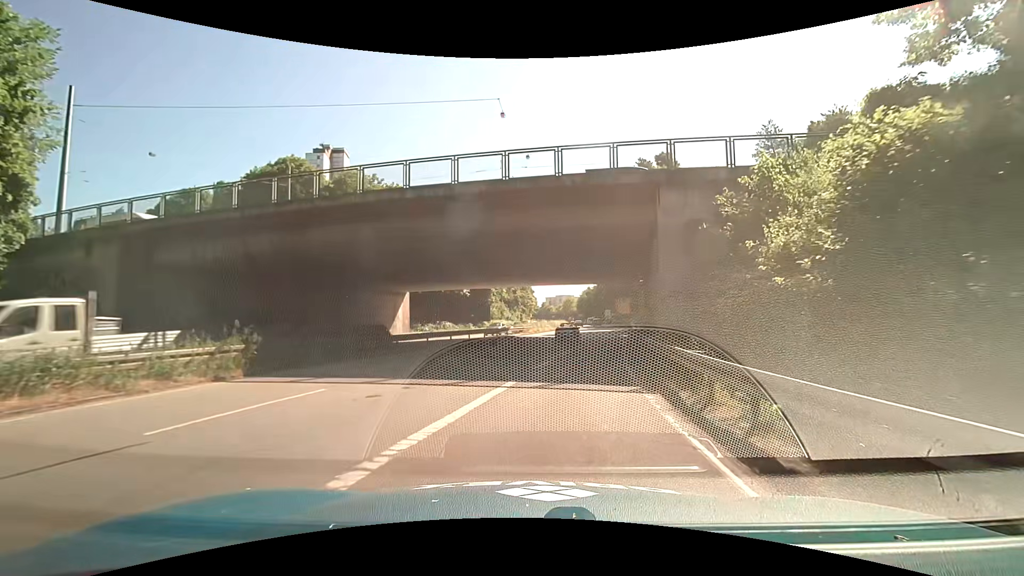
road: trunk_link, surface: asphalt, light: Day
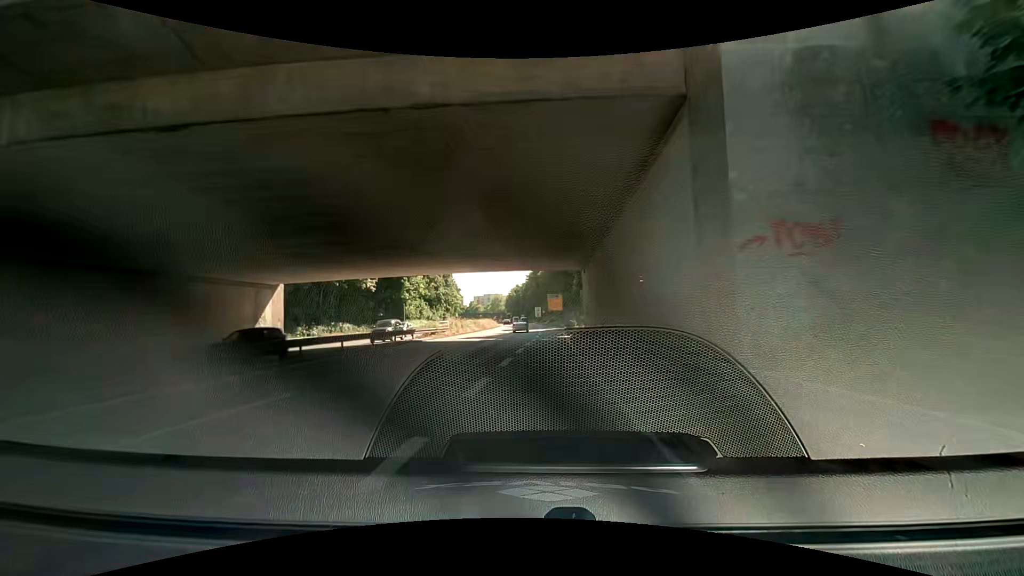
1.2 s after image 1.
(+1.0, +12.1) m; +9°
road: trunk
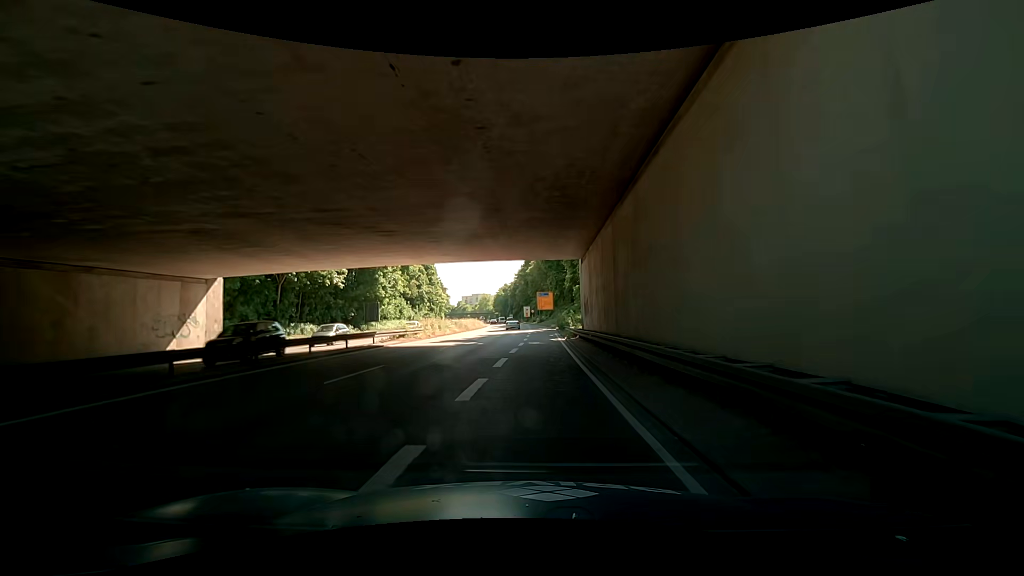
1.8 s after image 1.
(+0.1, +6.5) m; 0°
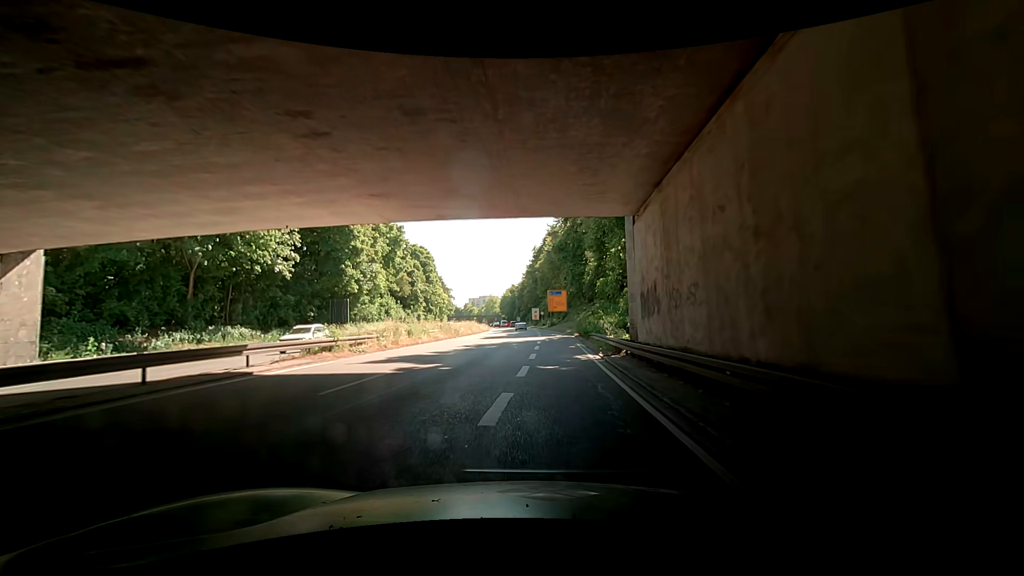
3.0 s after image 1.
(-0.2, +14.0) m; -2°
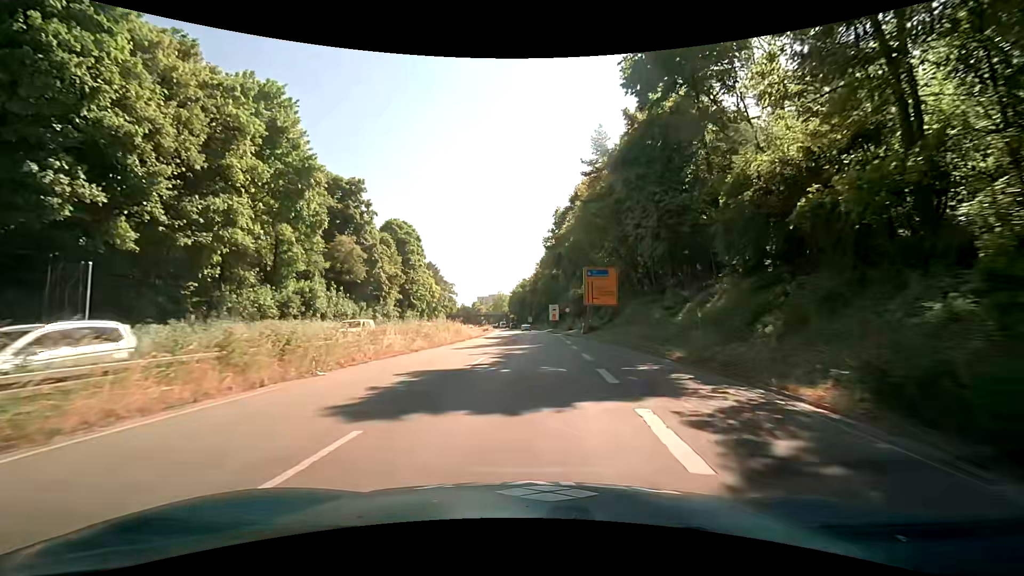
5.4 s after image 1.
(+1.7, +32.2) m; +1°
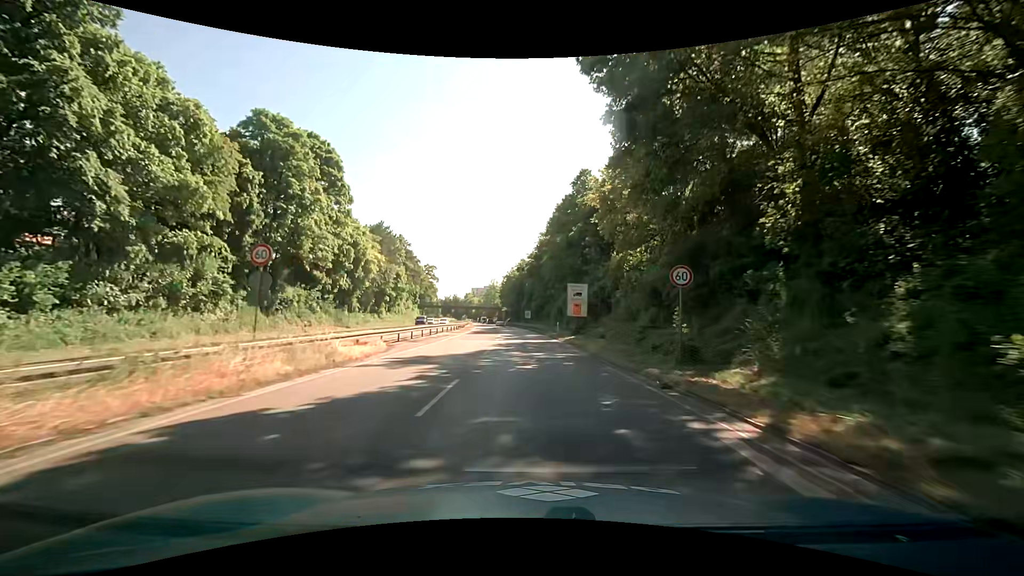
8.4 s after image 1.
(-0.2, +43.6) m; -1°
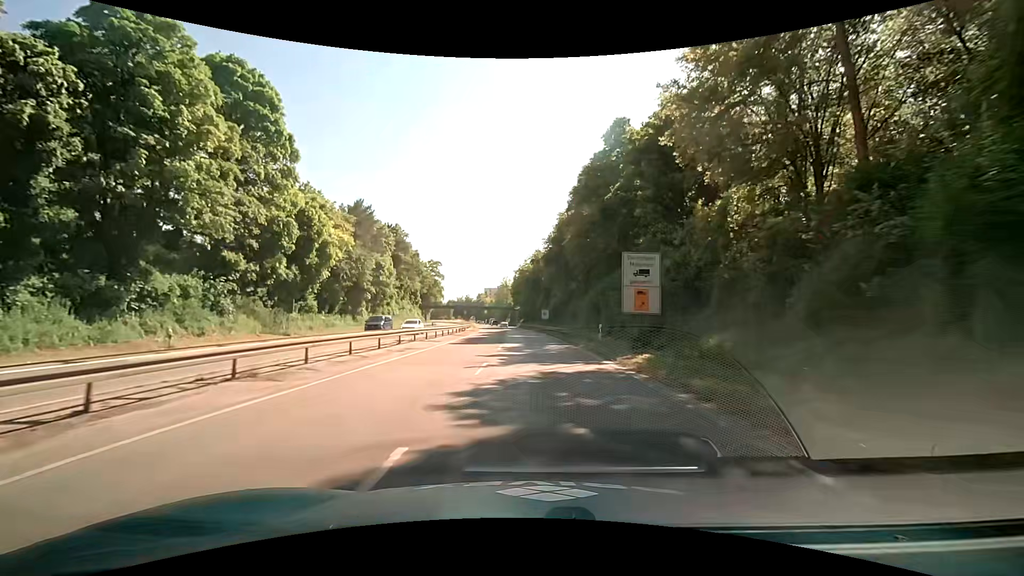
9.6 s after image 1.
(-0.2, +18.1) m; -1°
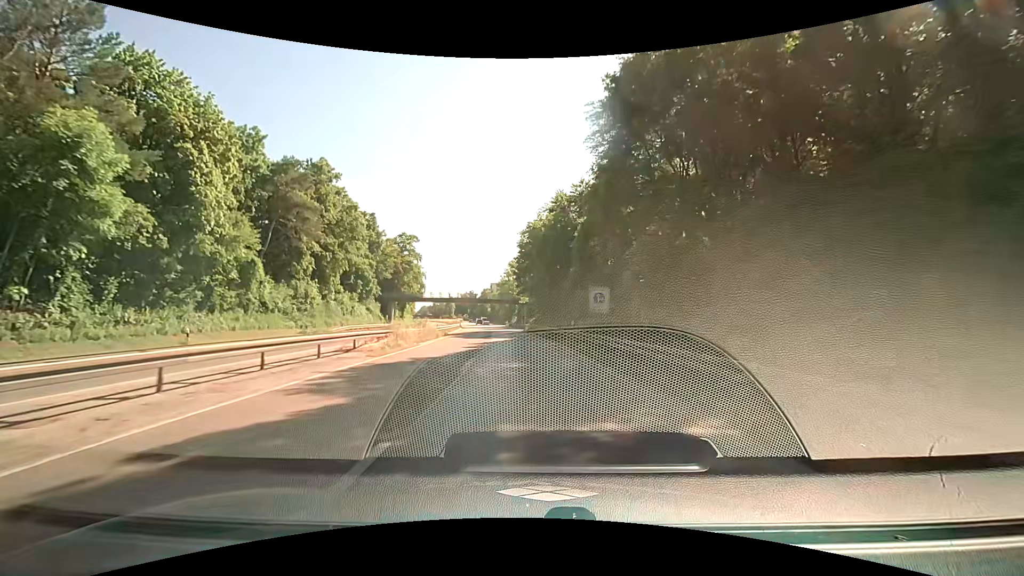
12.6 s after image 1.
(-1.0, +46.6) m; -1°
(0, +10) (0, +20) (-1, +30) (-2, +40) (-2, +50) (-3, +60) (-4, +70) (-5, +80) (-6, +90) (-7, +100) m
